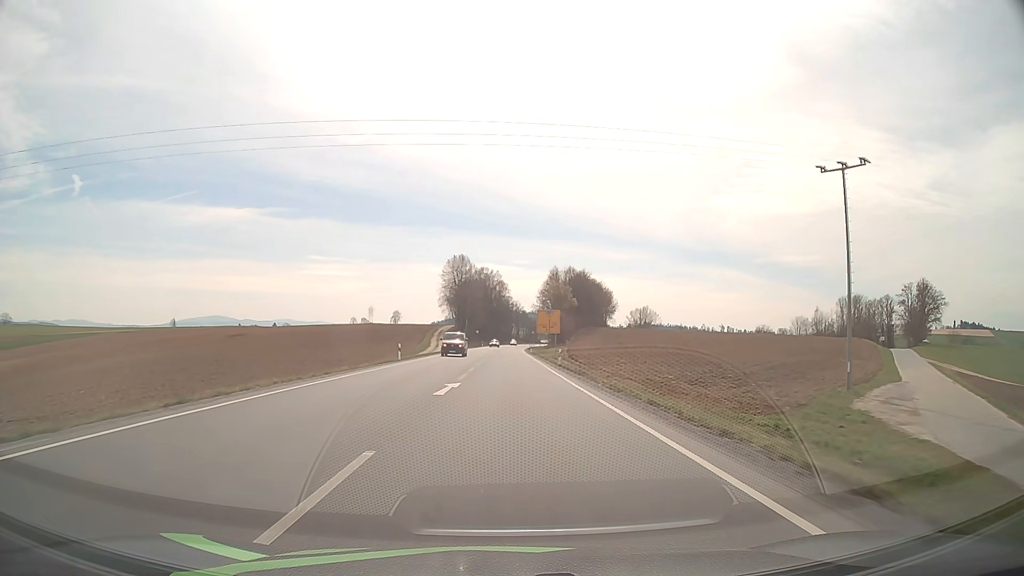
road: primary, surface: asphalt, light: Day
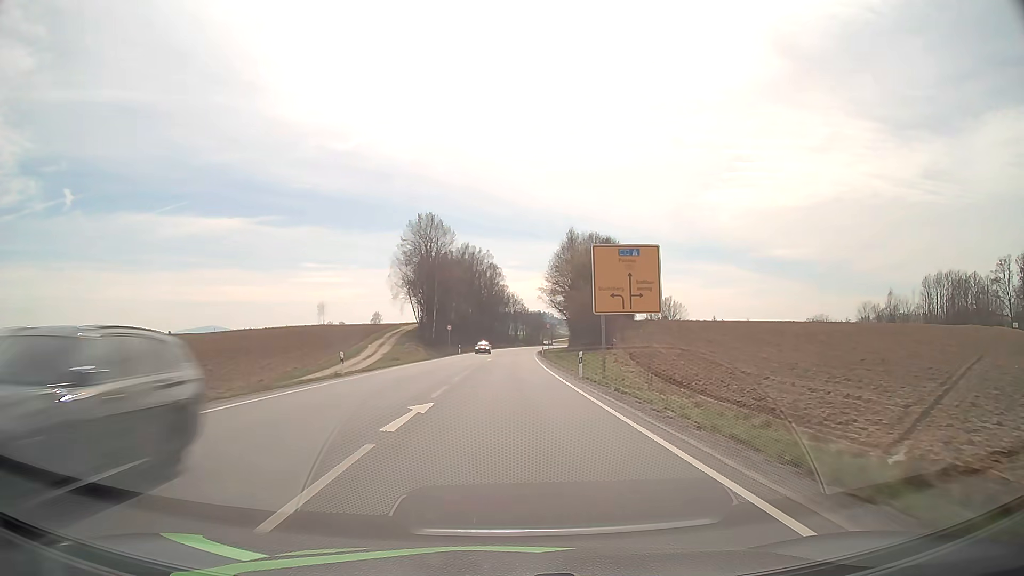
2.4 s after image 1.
(0.0, +60.8) m; 0°
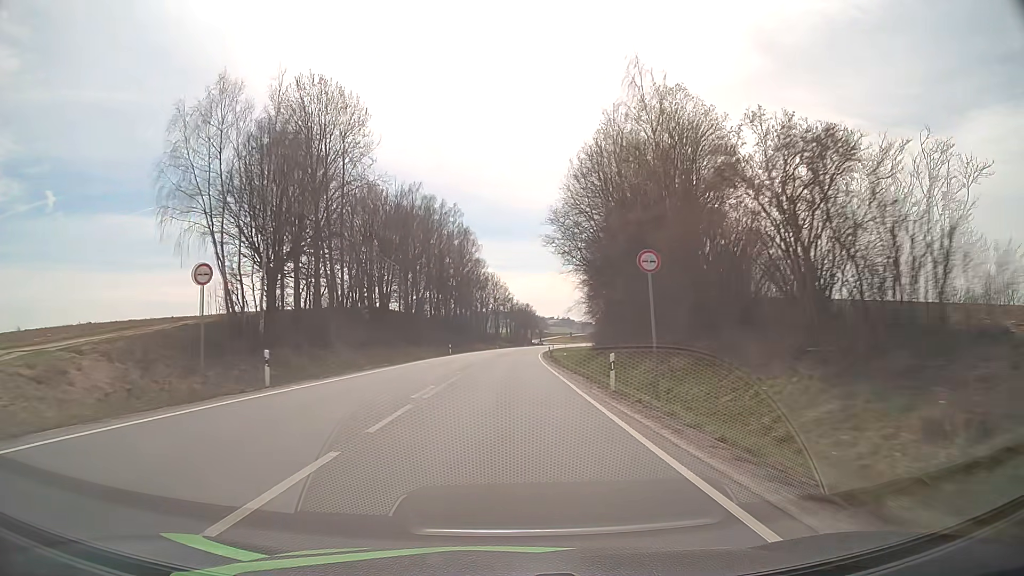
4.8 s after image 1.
(+0.8, +61.0) m; +2°
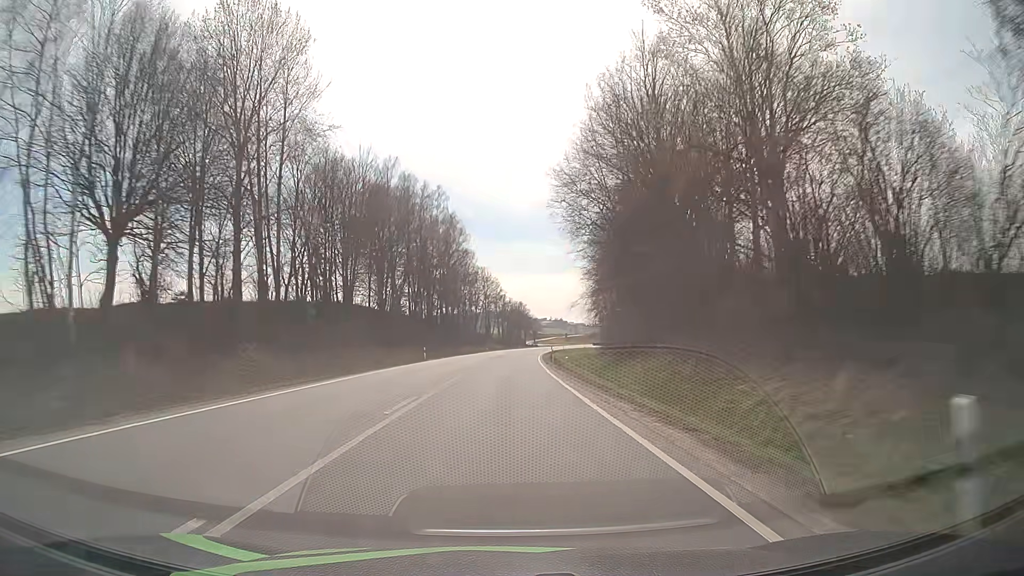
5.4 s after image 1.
(+0.1, +15.3) m; +1°
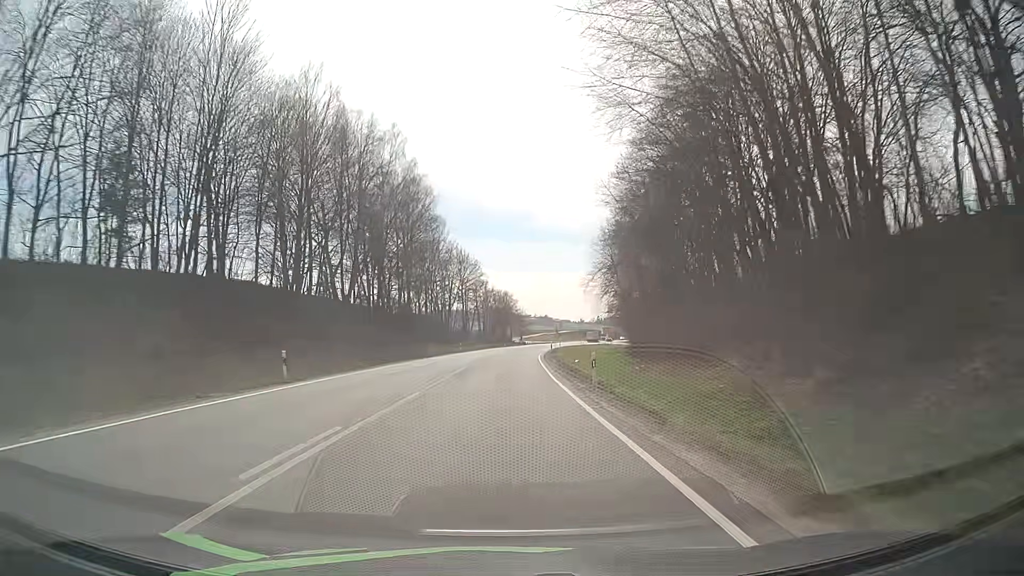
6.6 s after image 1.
(+0.3, +30.6) m; +1°
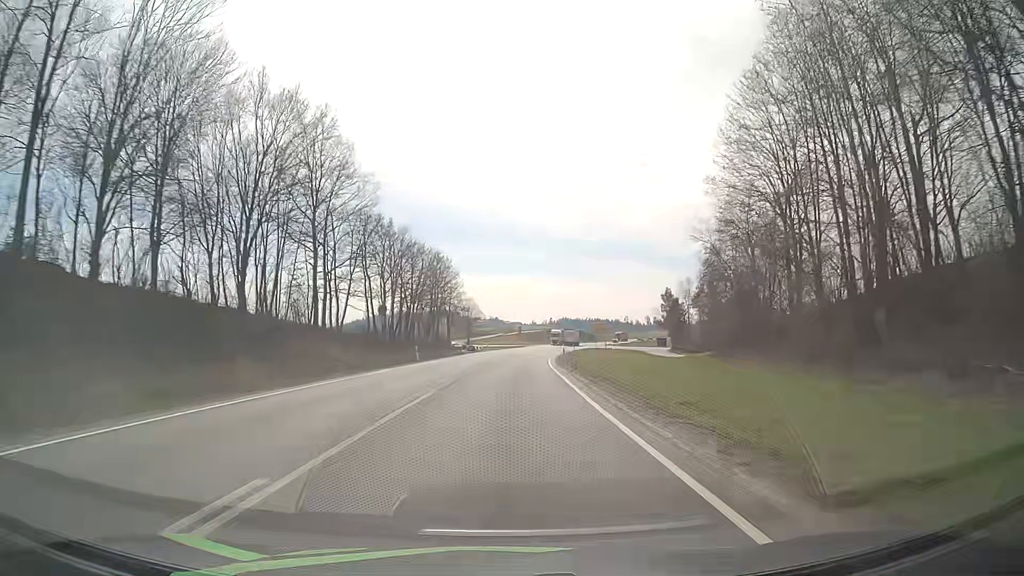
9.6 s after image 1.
(+2.4, +75.7) m; +4°
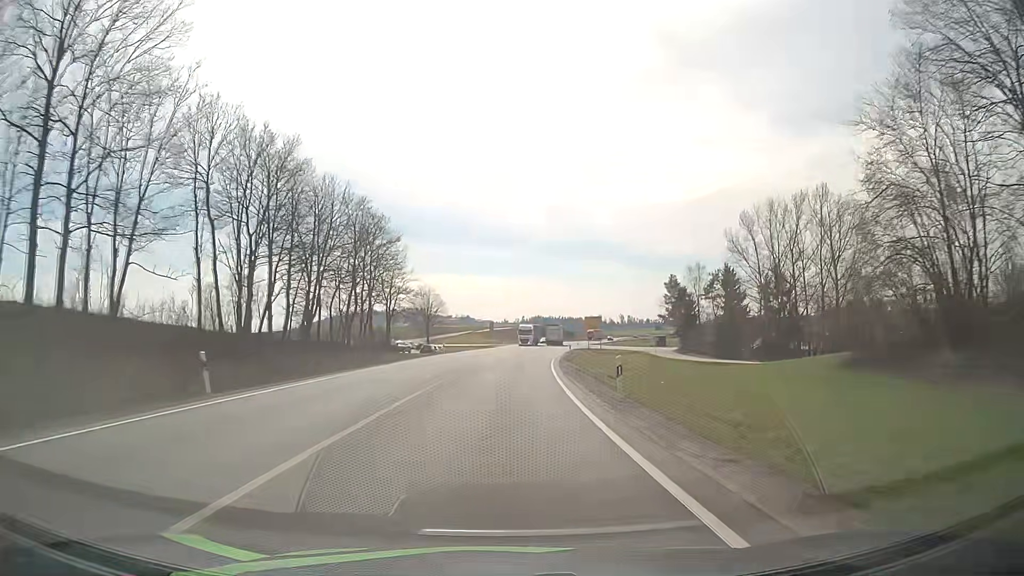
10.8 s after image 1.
(+0.5, +30.1) m; +2°
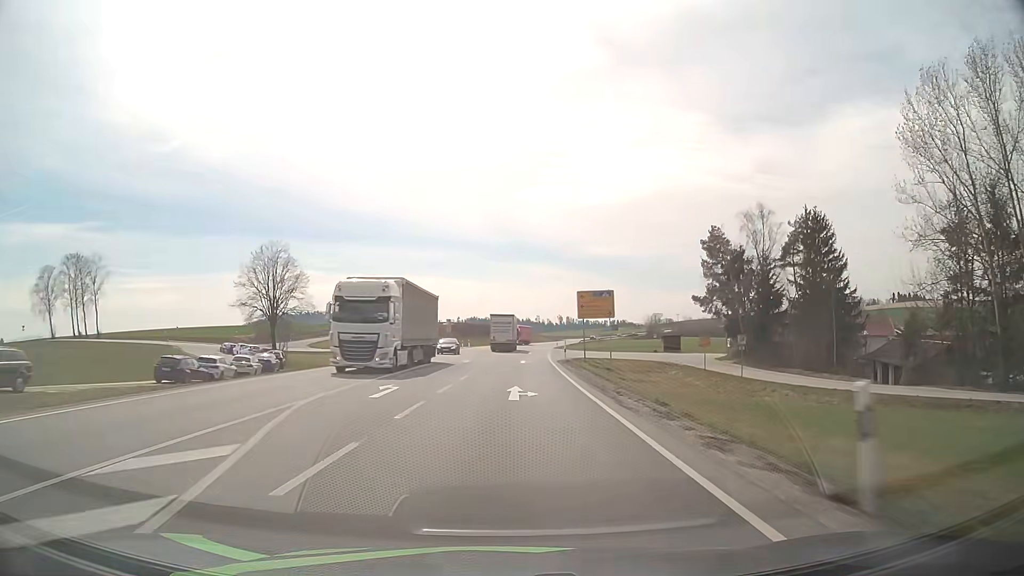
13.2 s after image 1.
(+2.4, +59.7) m; +5°
(0, +10) (0, +20) (+1, +30) (+1, +40) (+1, +50) (+2, +60) (+3, +70) (+3, +80) (+4, +90) (+5, +100) m
